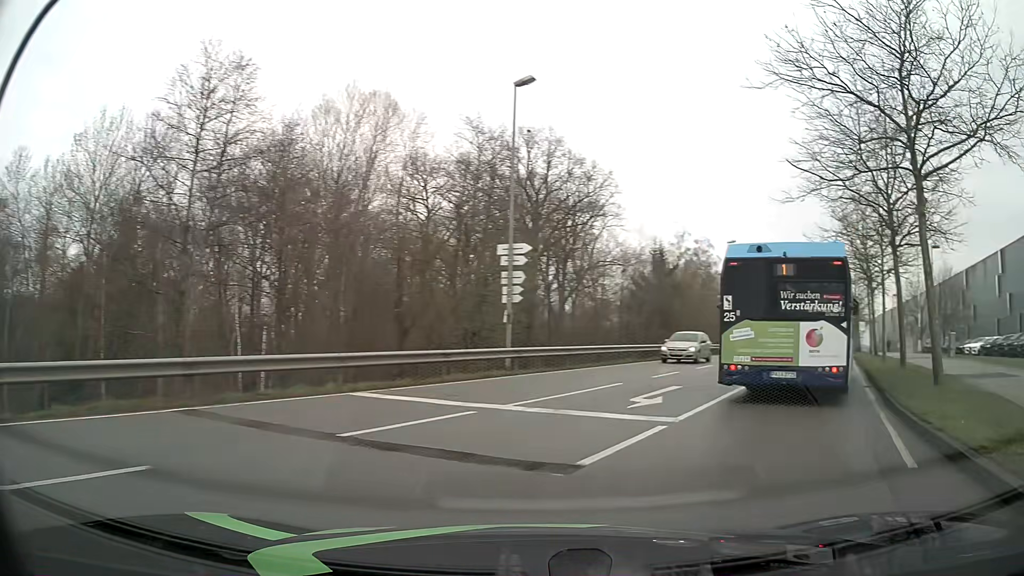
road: secondary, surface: asphalt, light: Day
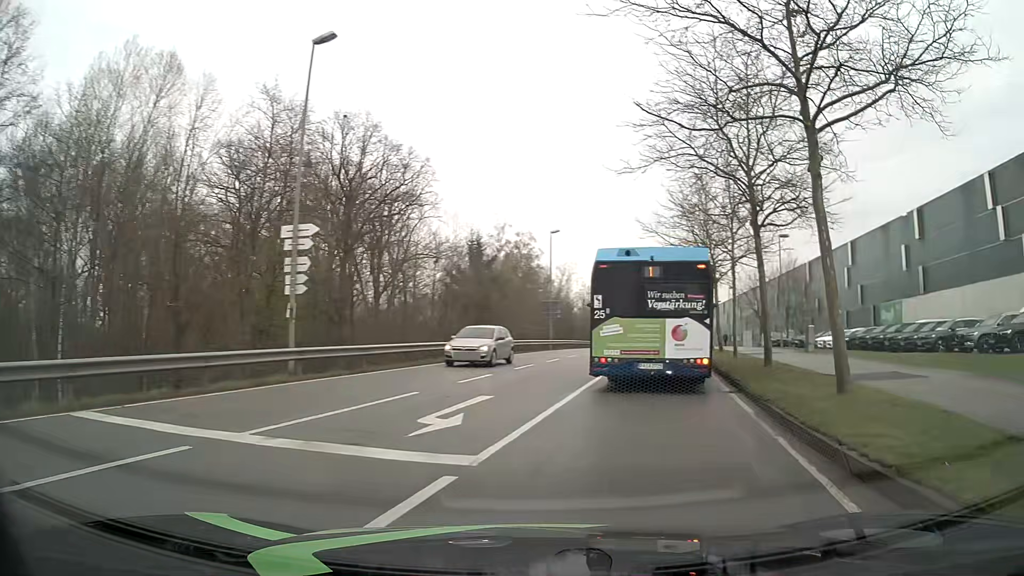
(+0.6, +3.5) m; +17°
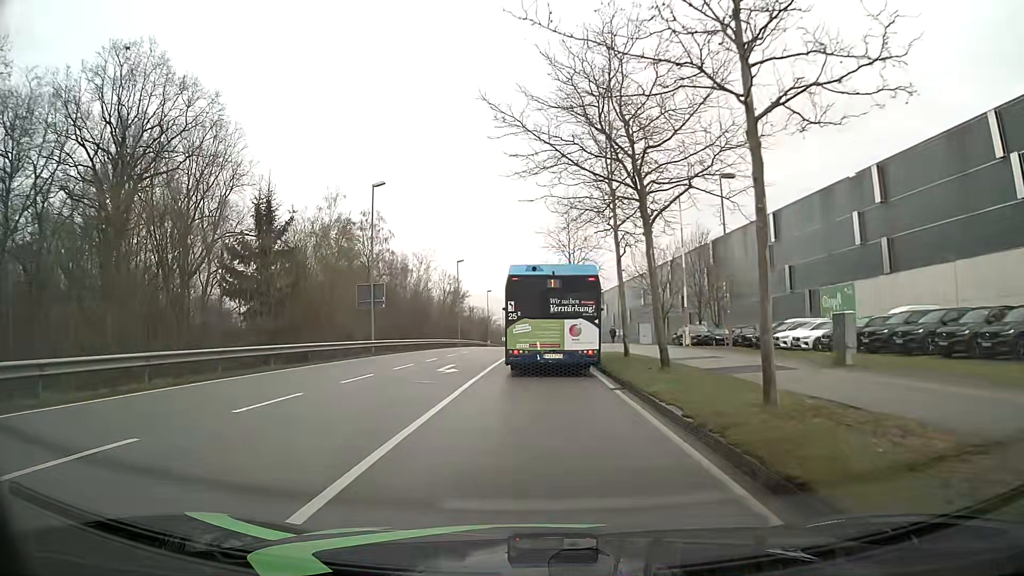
(+2.9, +18.1) m; +11°
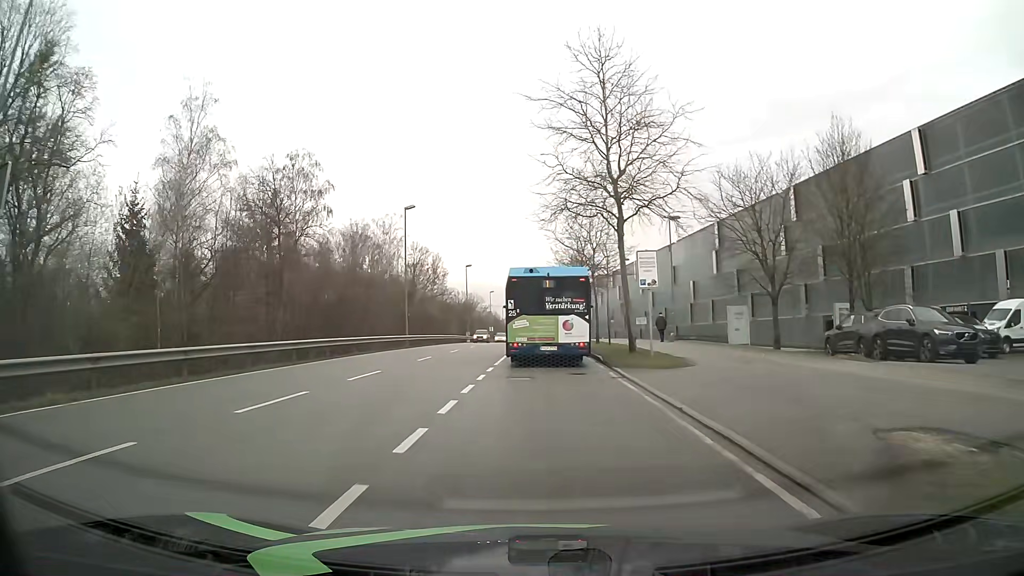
(-0.1, +30.9) m; 0°
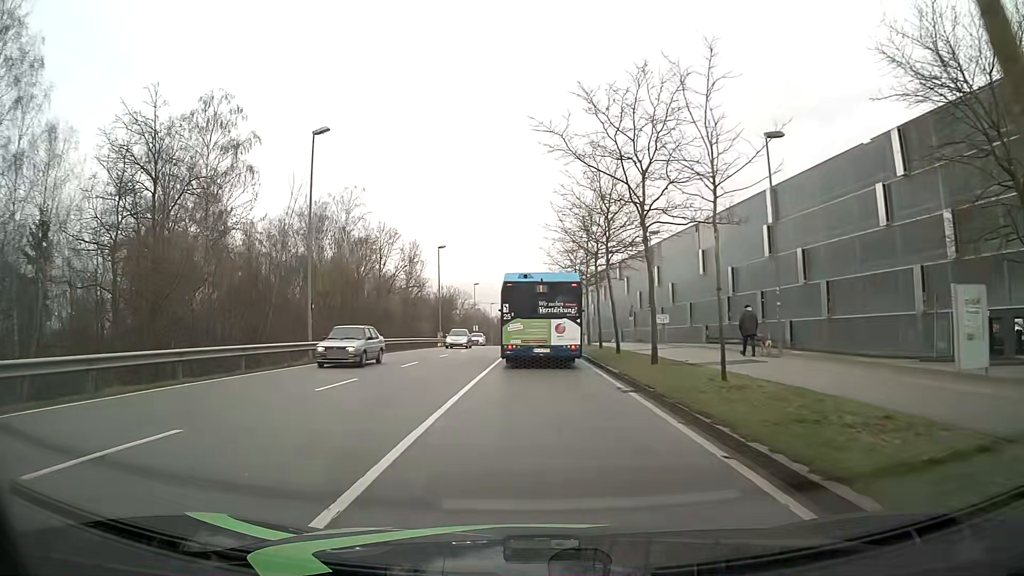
(+0.2, +20.2) m; +2°
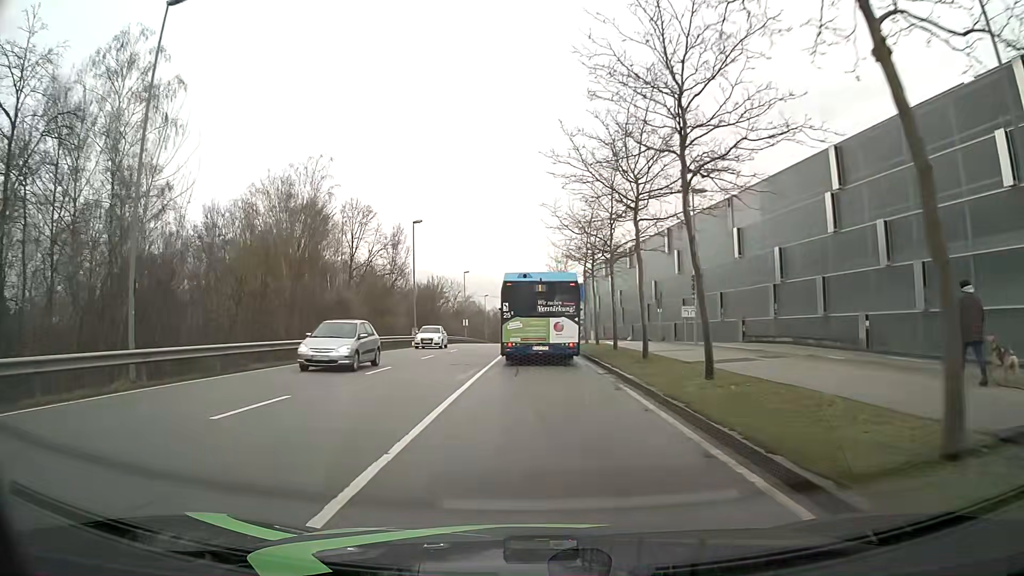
(-0.2, +13.9) m; 0°
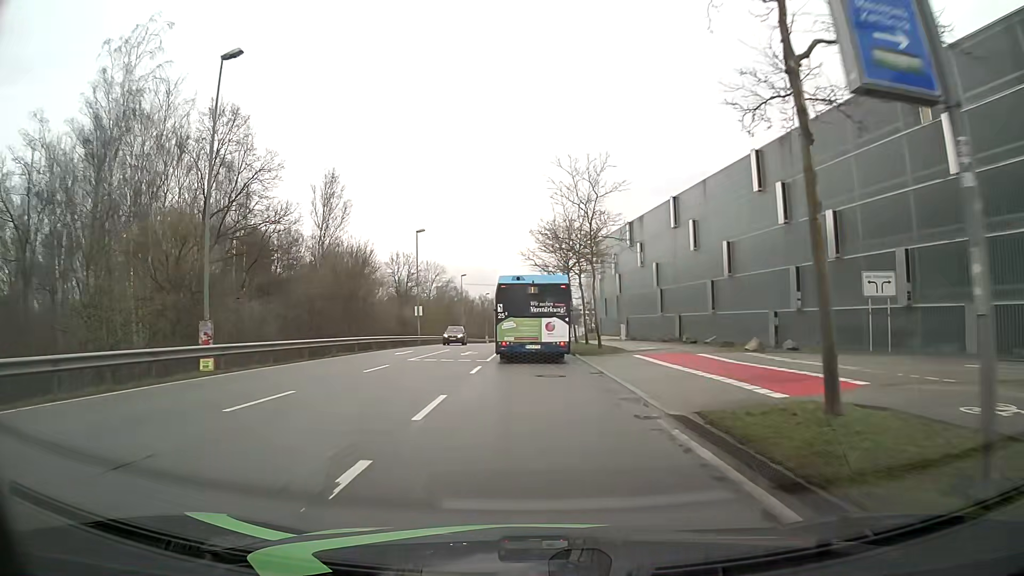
(-0.1, +35.5) m; 0°
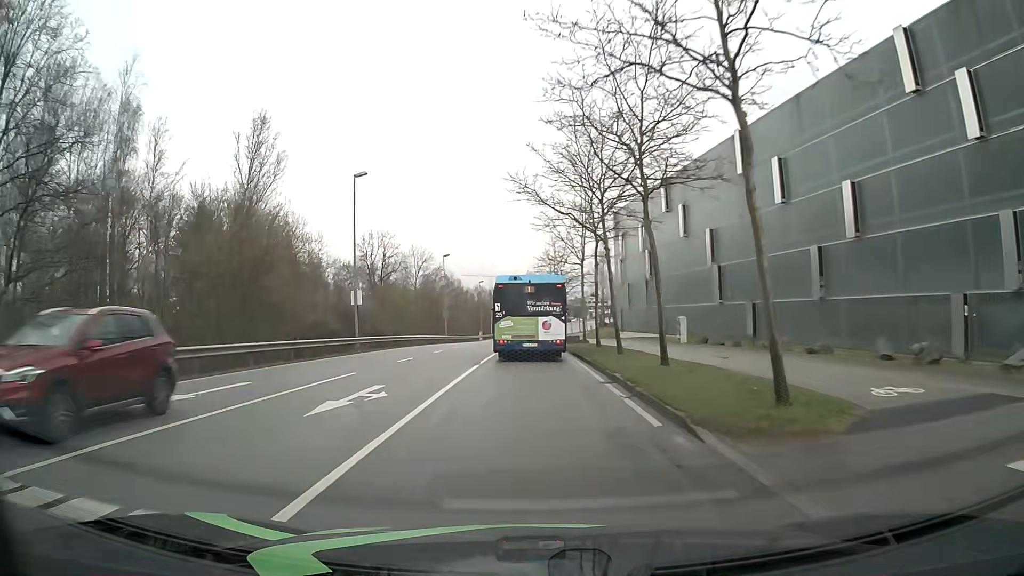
(0.0, +21.7) m; 0°
(0, +10) (0, +20) (0, +30) (0, +40) (0, +50) (0, +60) (0, +70) (0, +80) (0, +90) (0, +100) m
